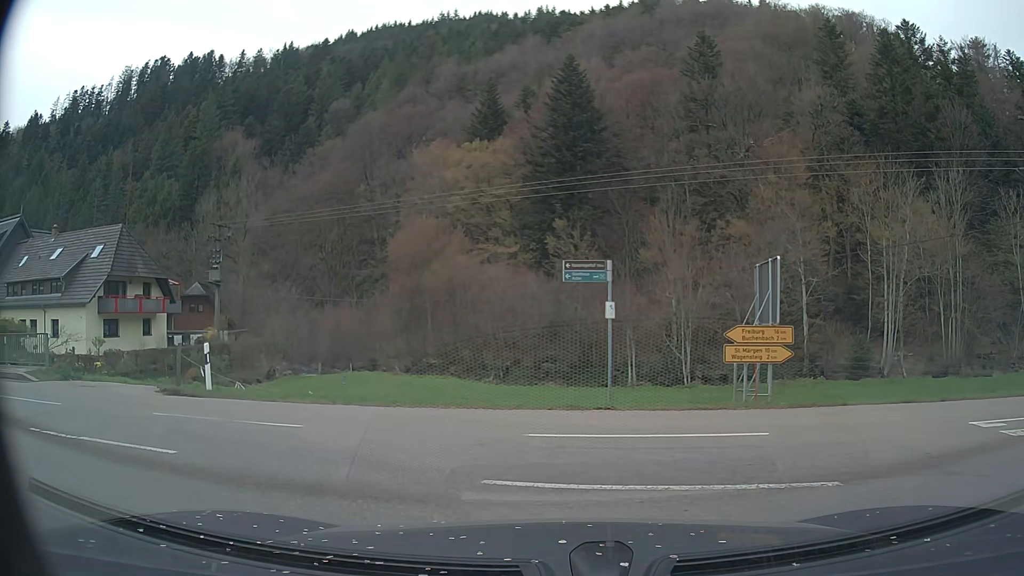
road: tertiary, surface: asphalt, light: Day
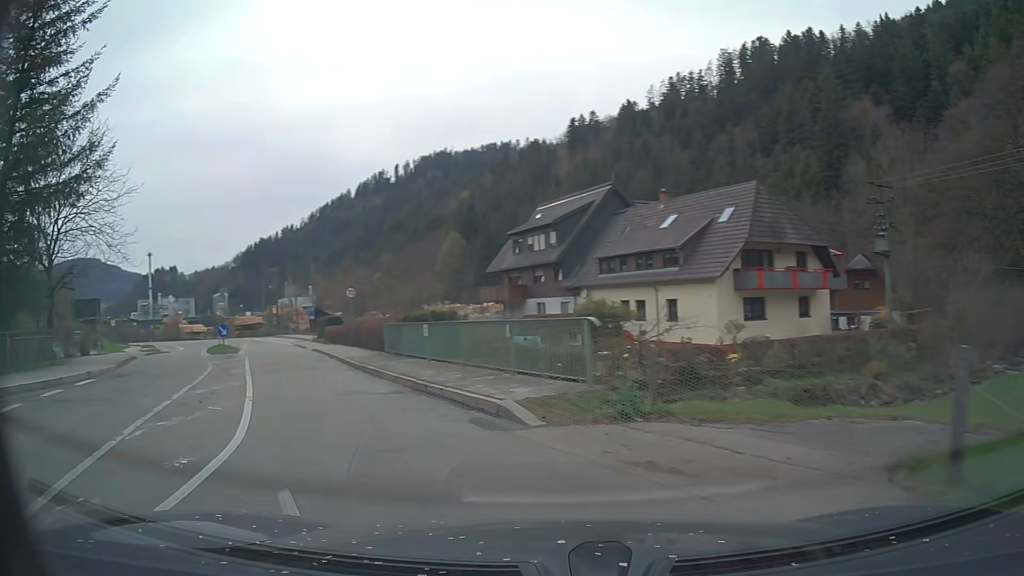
(-5.1, +10.4) m; -54°
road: secondary
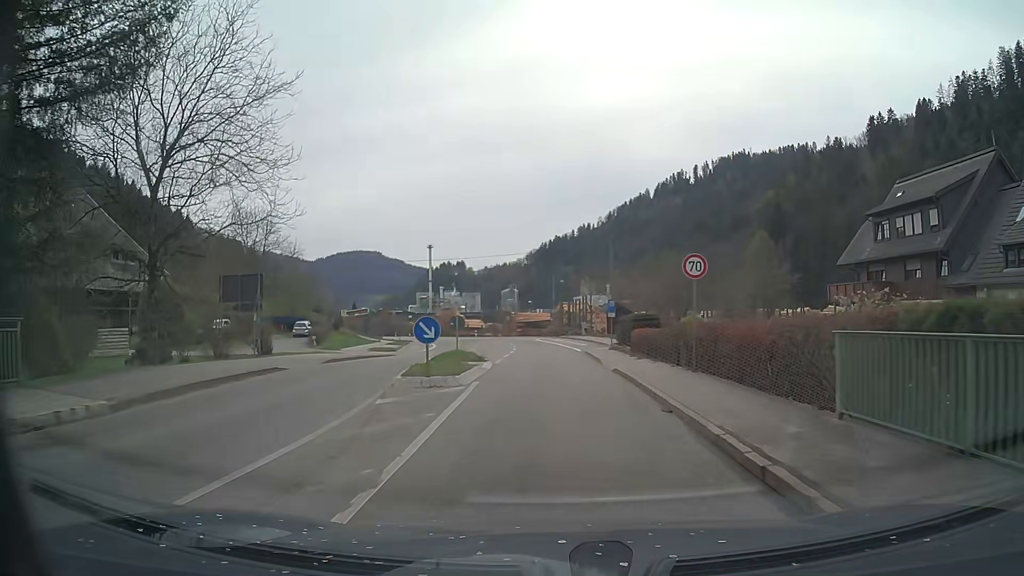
(-4.7, +14.7) m; -24°
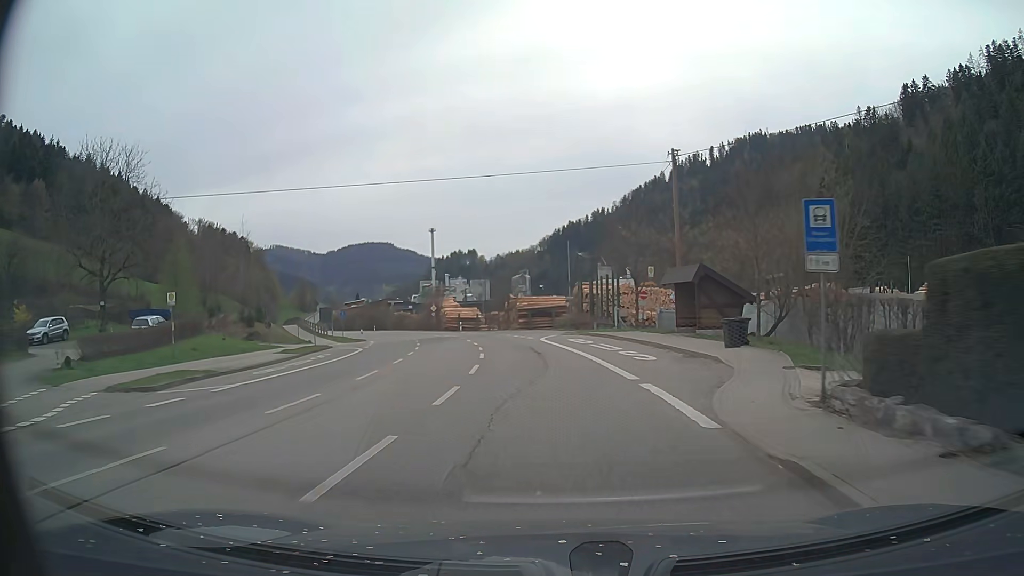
(-0.4, +30.4) m; -2°
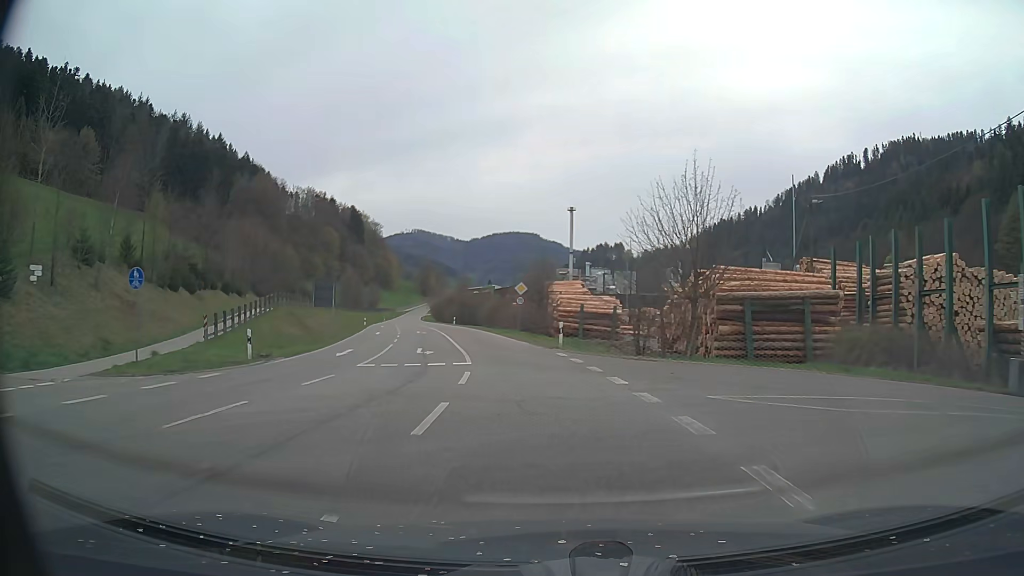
(-4.1, +45.1) m; -12°
(0, +10) (-1, +20) (-3, +30) (-5, +40) (-7, +49) (-9, +59) (-12, +69) (-14, +79) (-17, +88) (-19, +98) m
